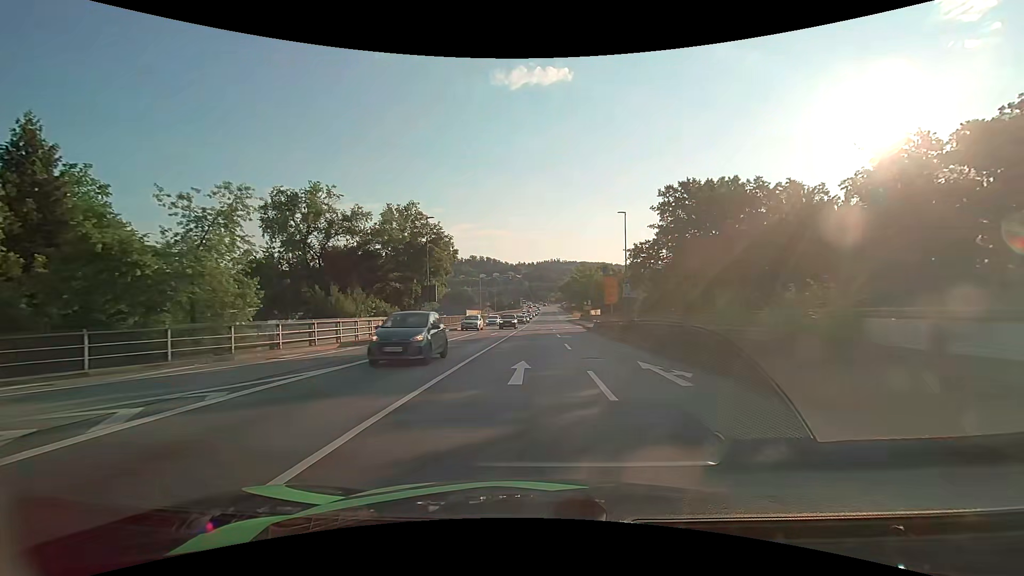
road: primary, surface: asphalt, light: Day
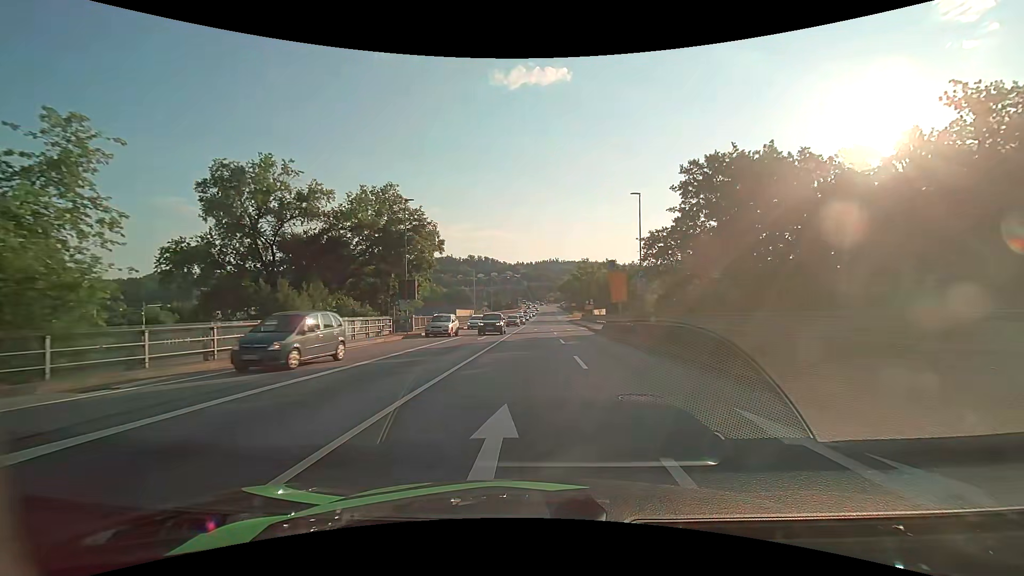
(0.0, +7.2) m; 0°
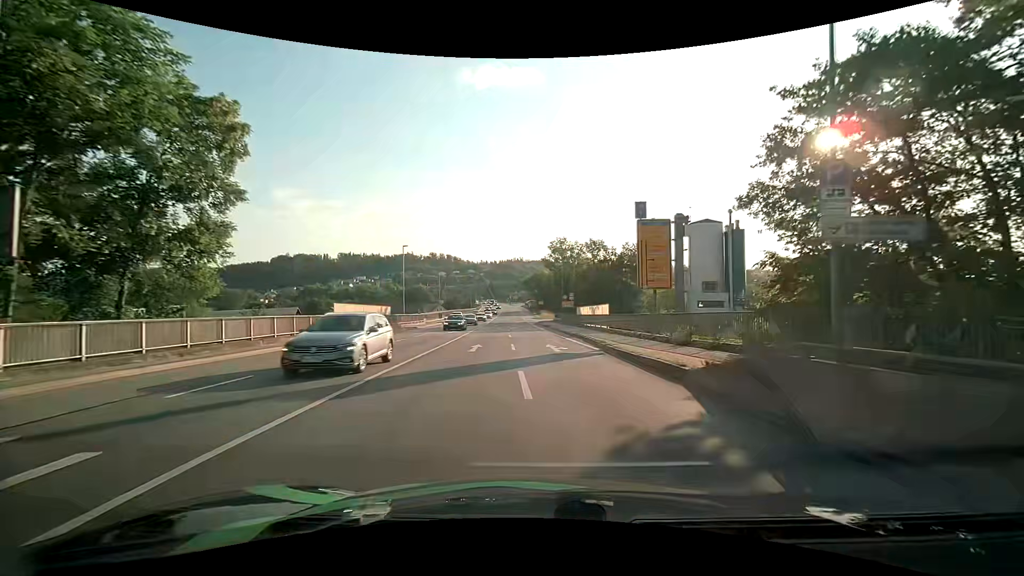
(+0.7, +28.5) m; +4°
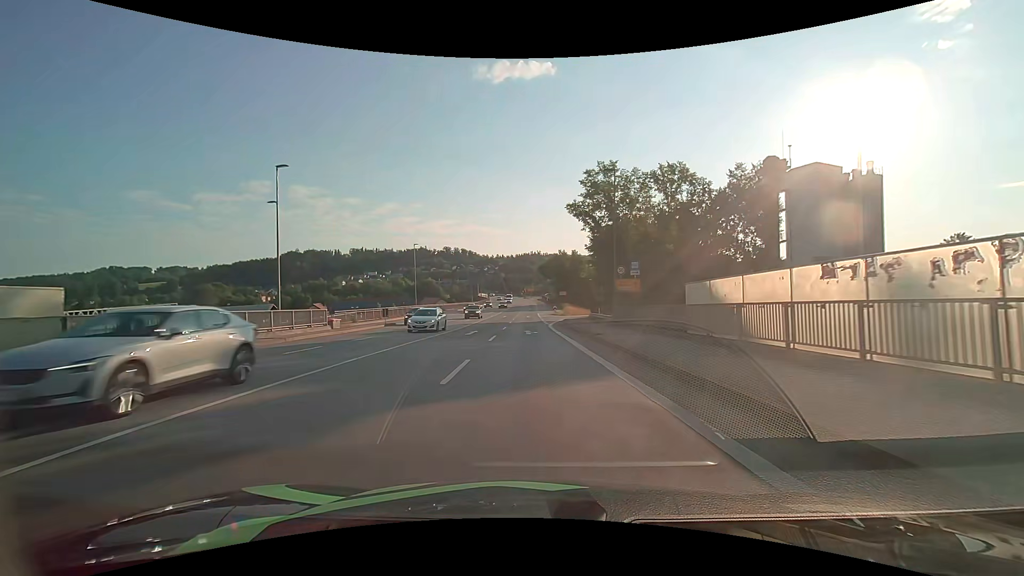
(-0.4, +34.9) m; -2°
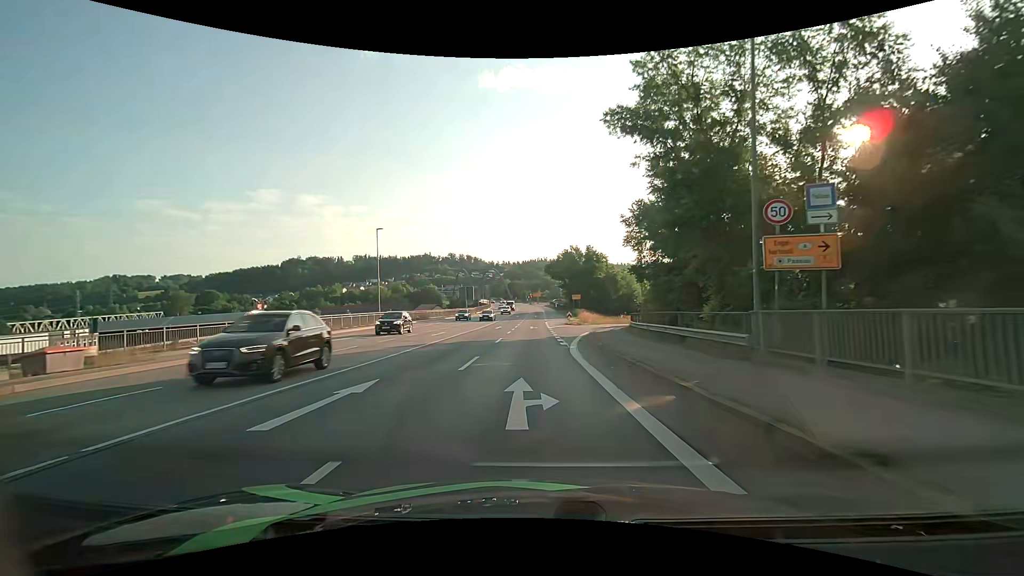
(-0.2, +20.3) m; -1°
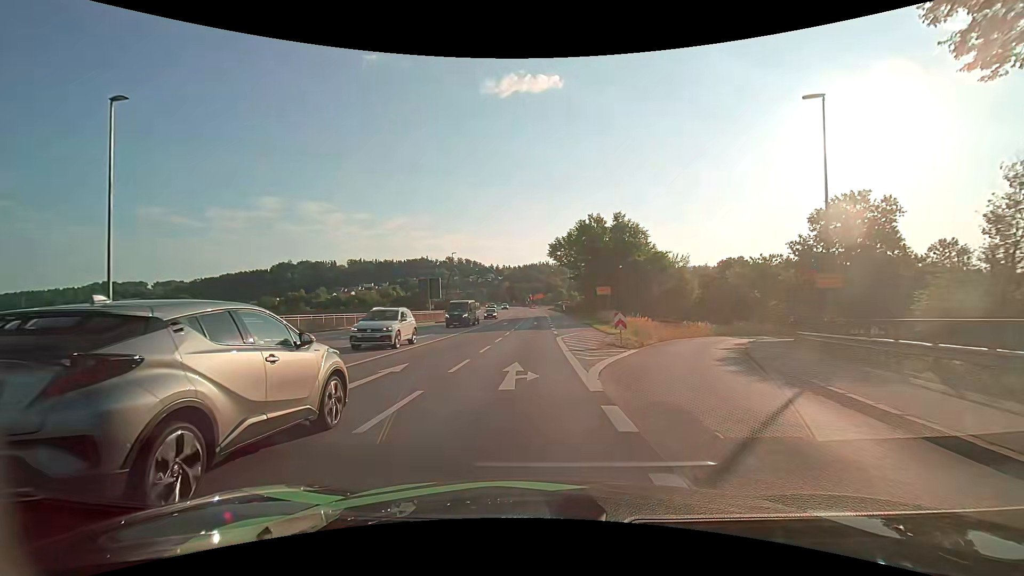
(0.0, +34.9) m; -1°
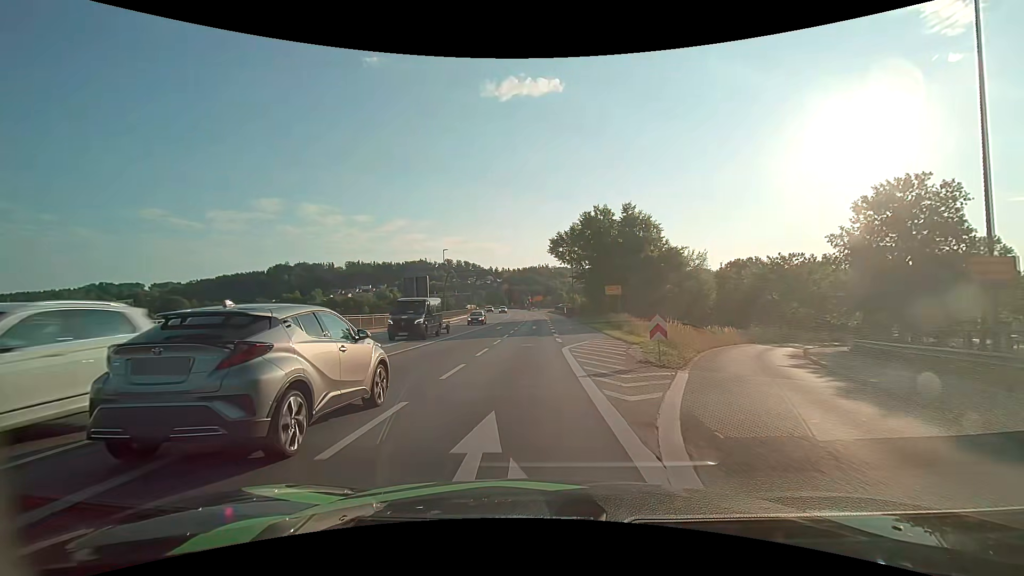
(0.0, +7.0) m; +1°
(0, +10) (0, +20) (+1, +30) (+2, +40) (+2, +50) (+3, +60) (+3, +70) (+3, +80) (+2, +90) (+2, +100) m
